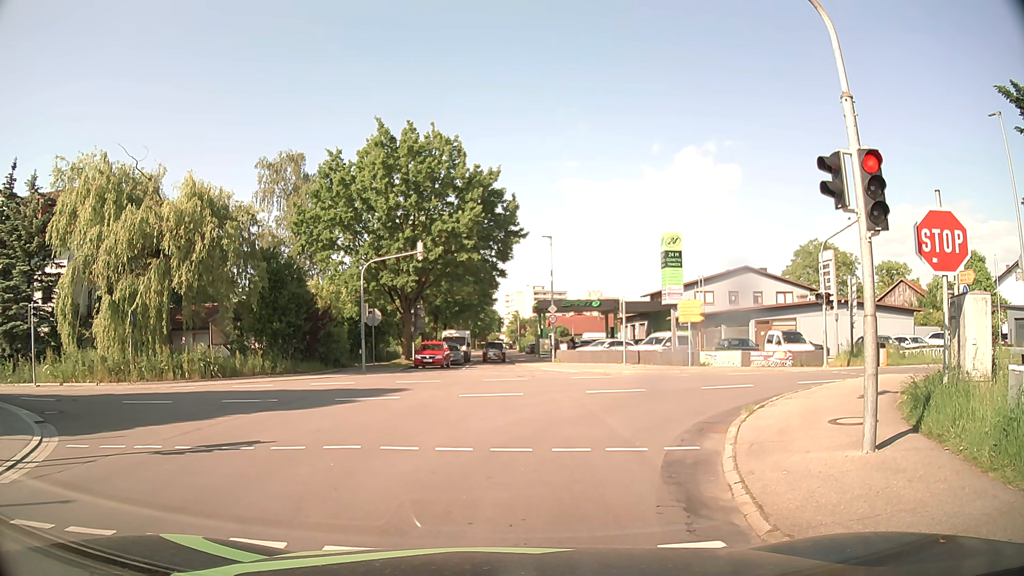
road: tertiary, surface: asphalt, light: Day
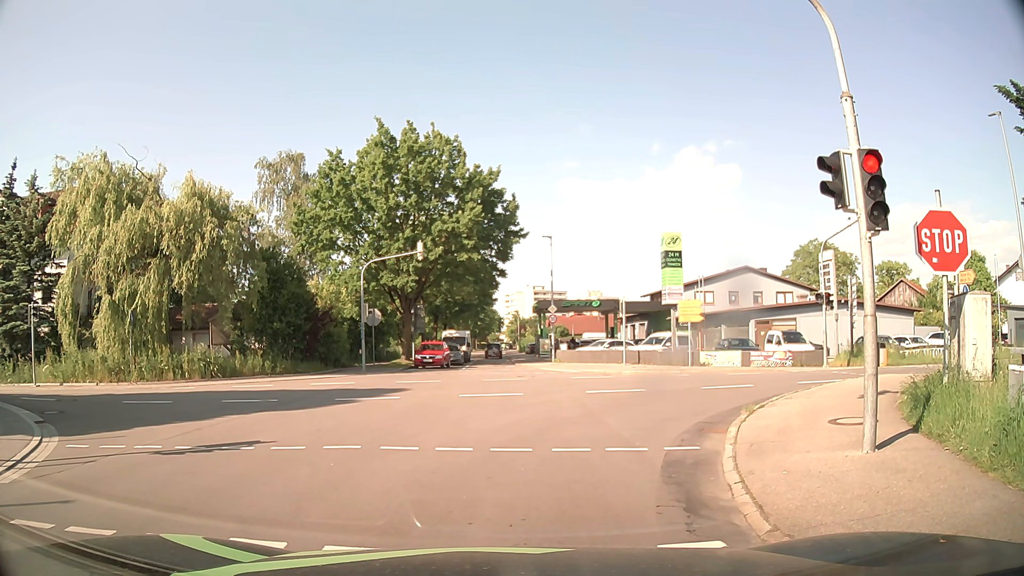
(0.0, 0.0) m; 0°
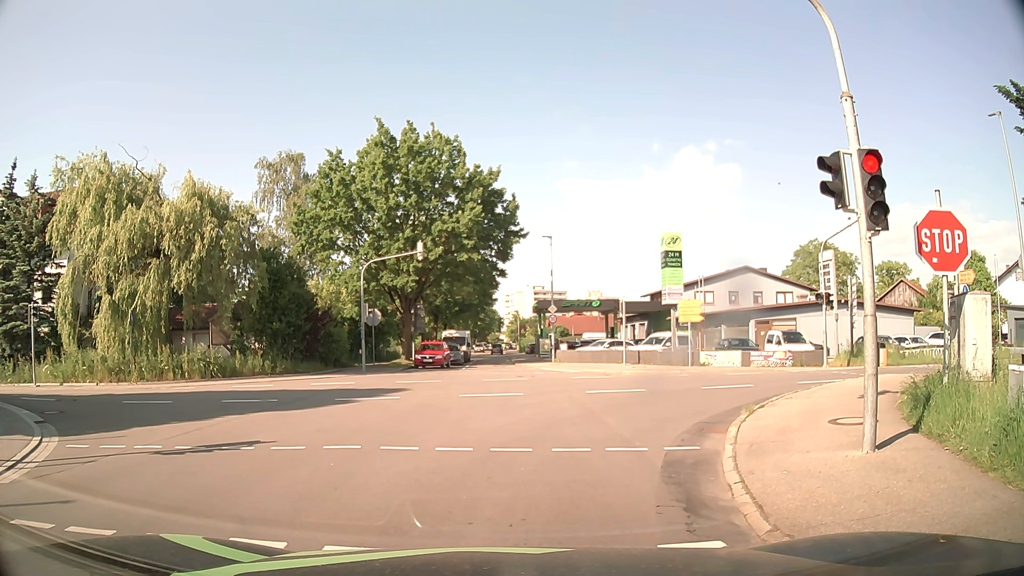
(0.0, 0.0) m; 0°
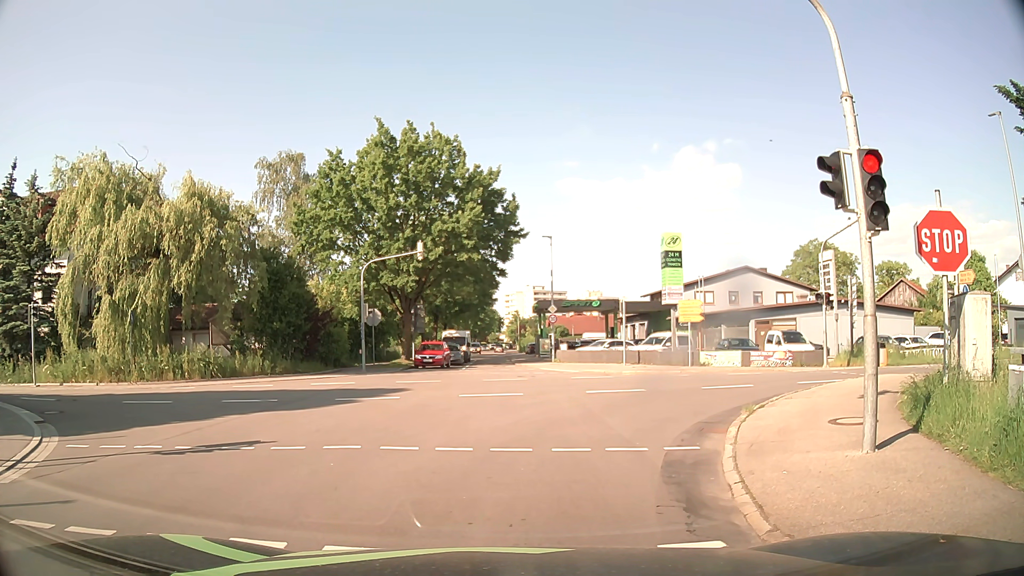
(0.0, 0.0) m; 0°
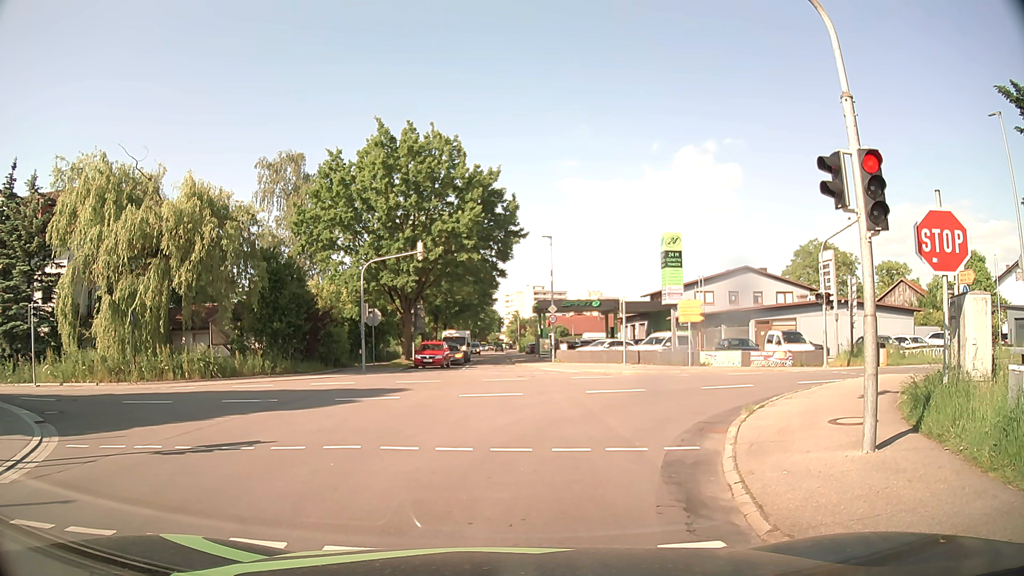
(0.0, 0.0) m; 0°
